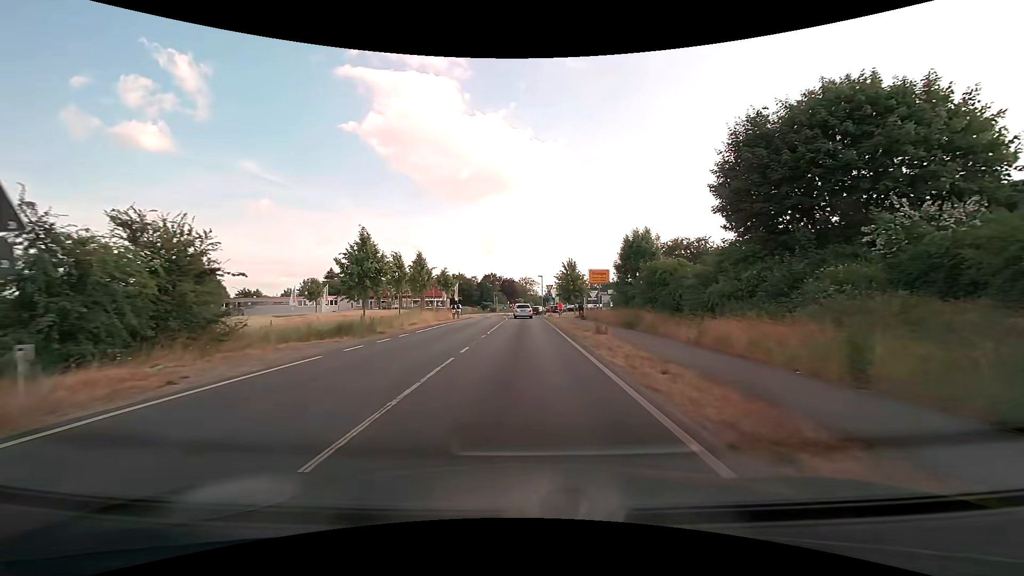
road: secondary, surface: asphalt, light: Day
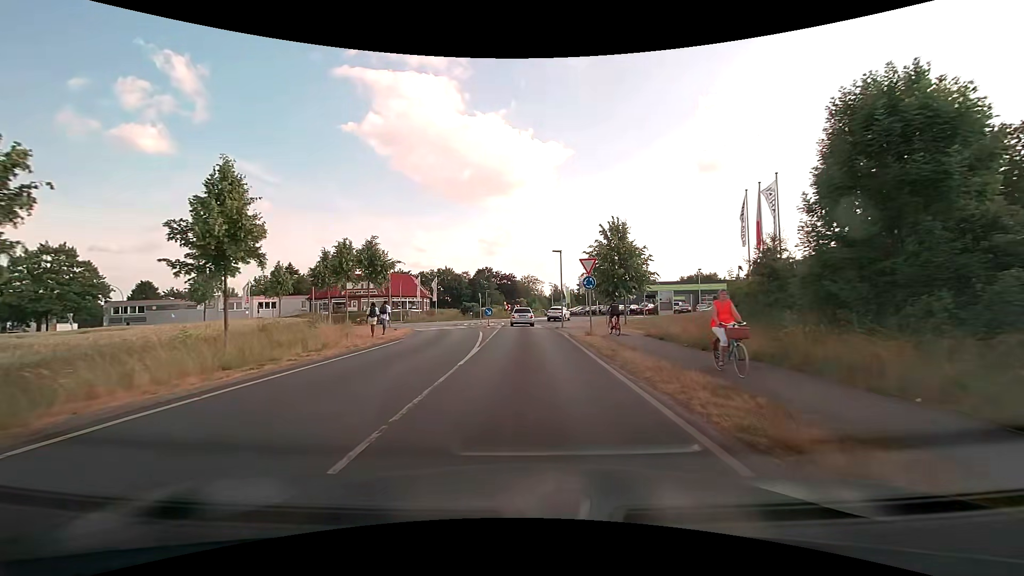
(0.0, +31.1) m; 0°
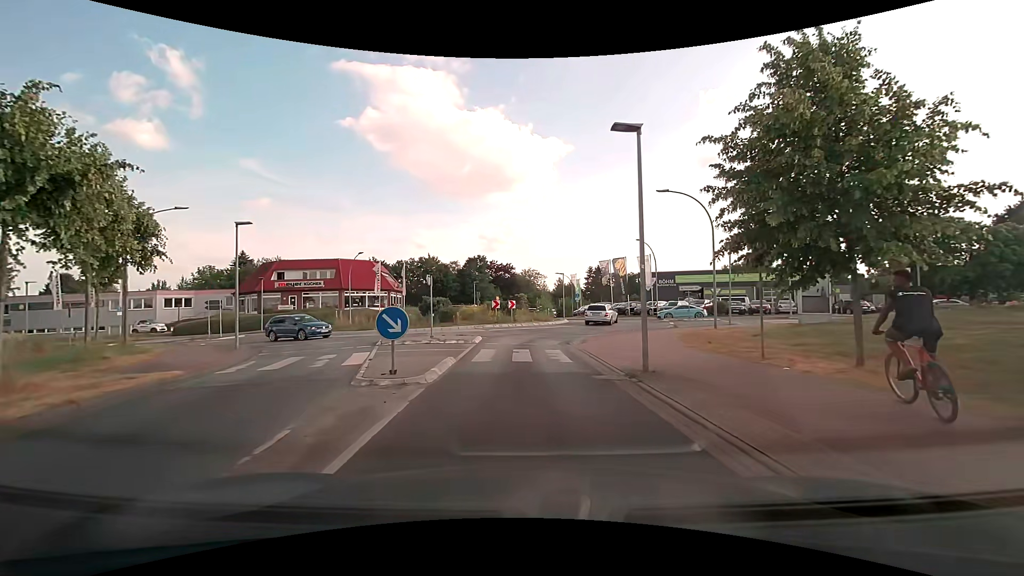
(0.0, +22.6) m; -1°
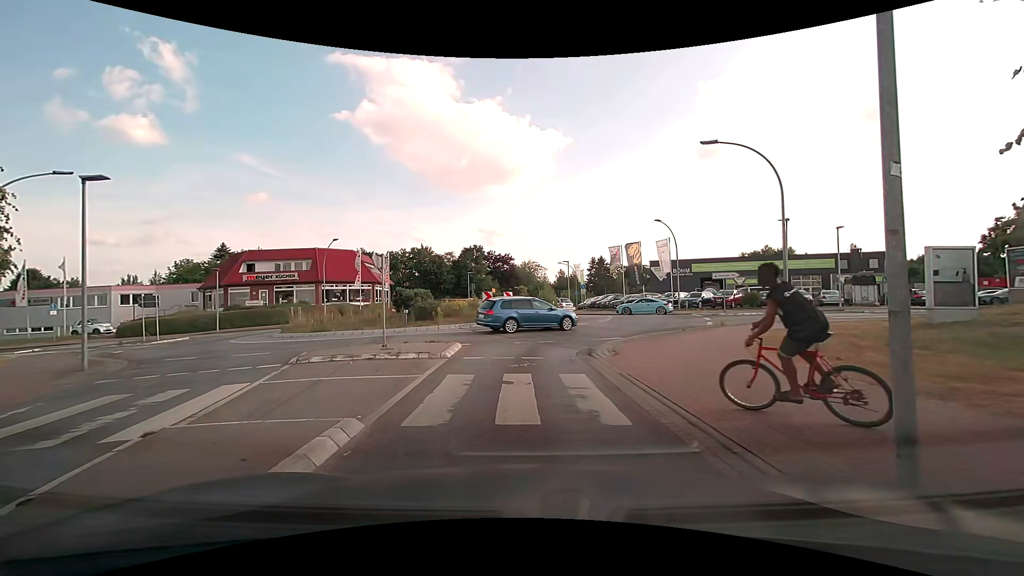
(+0.1, +6.5) m; +1°
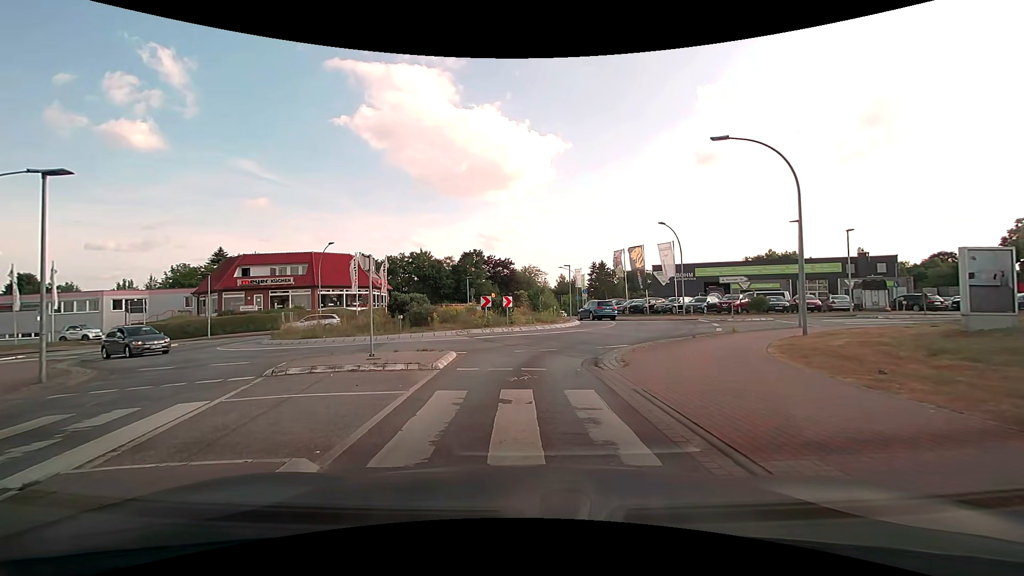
(0.0, +1.3) m; 0°
